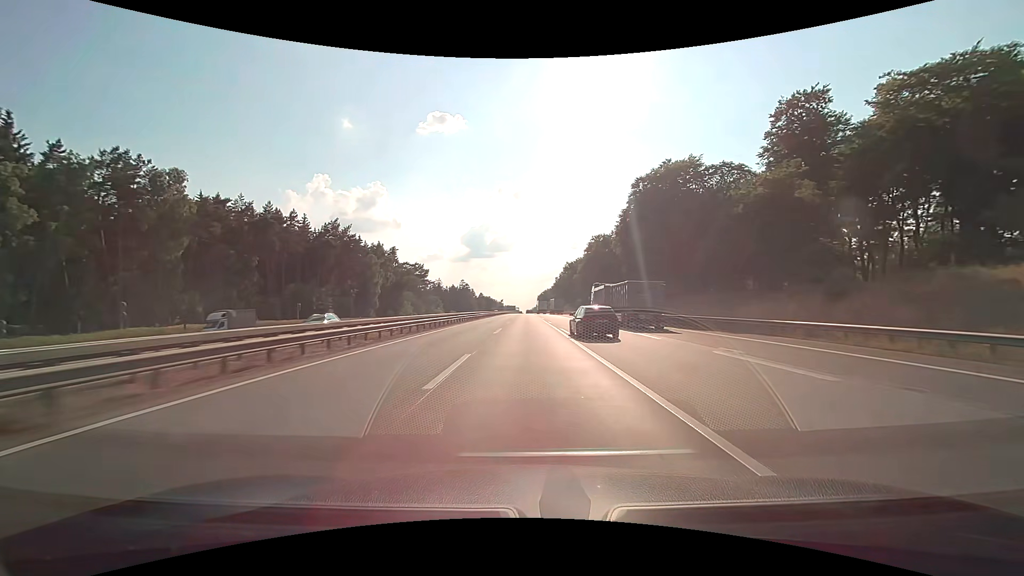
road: motorway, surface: concrete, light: Day
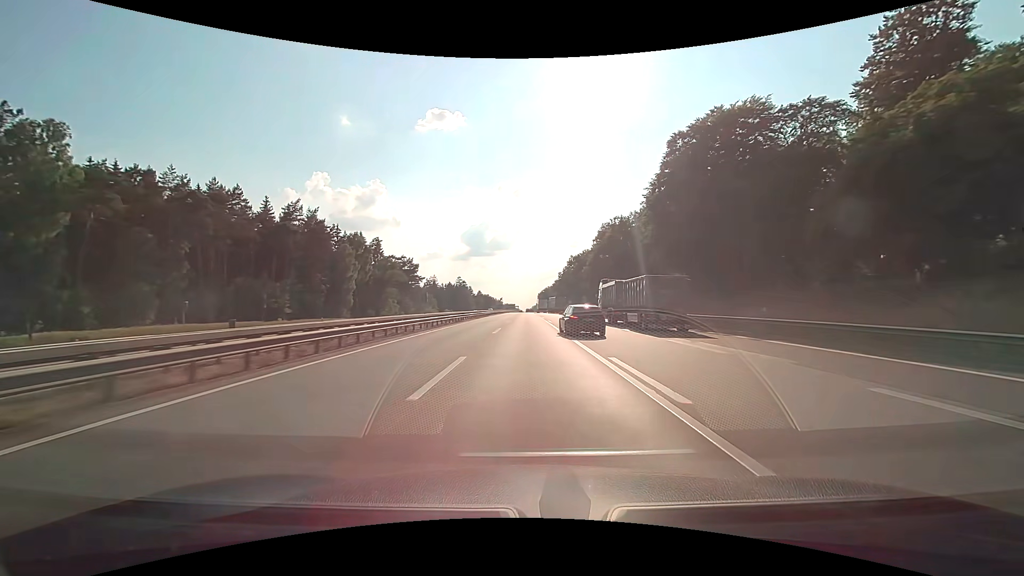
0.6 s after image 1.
(0.0, +19.1) m; 0°
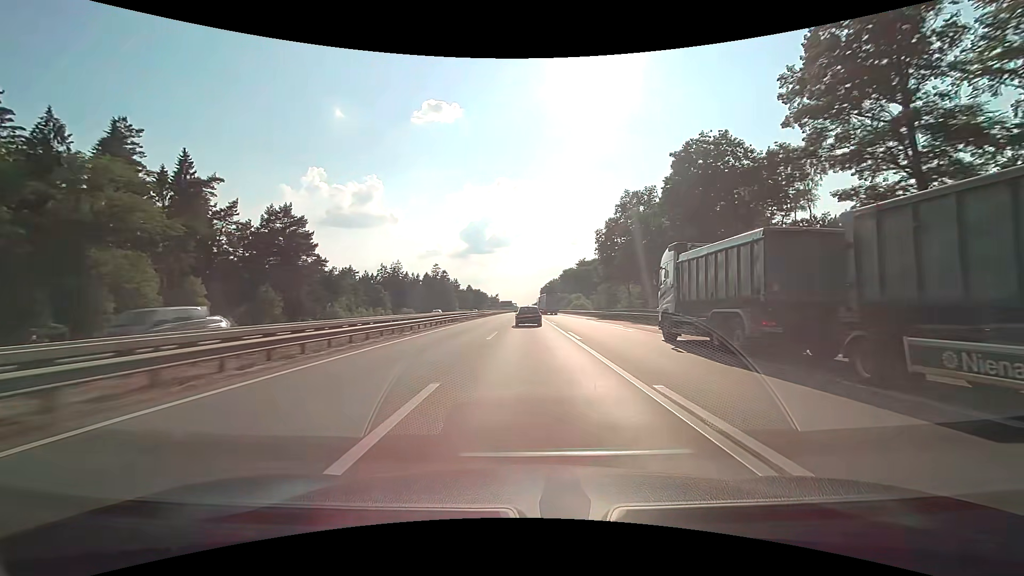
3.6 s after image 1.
(0.0, +95.4) m; 0°
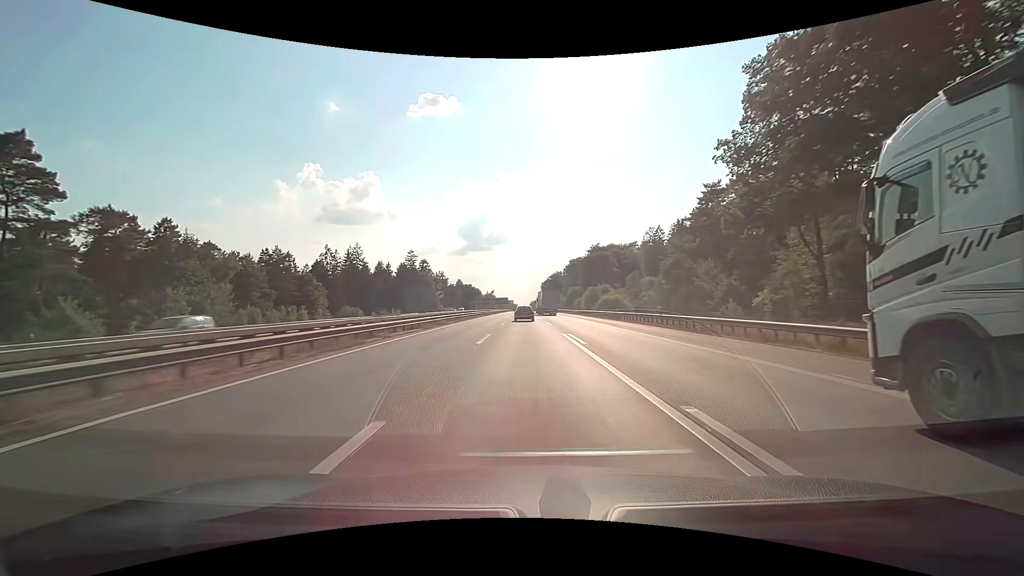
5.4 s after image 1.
(+0.1, +57.3) m; 0°
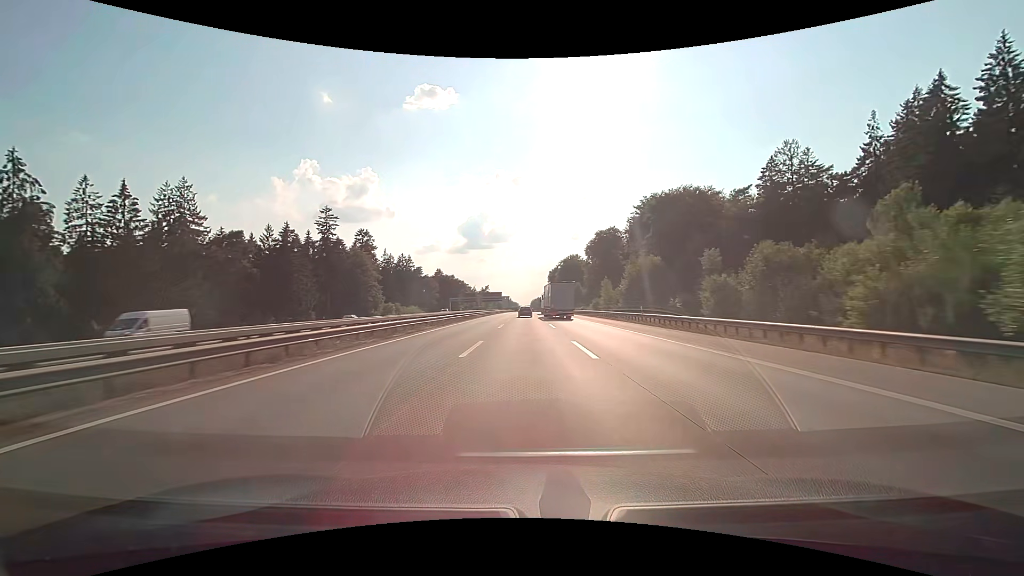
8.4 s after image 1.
(-0.2, +95.3) m; 0°
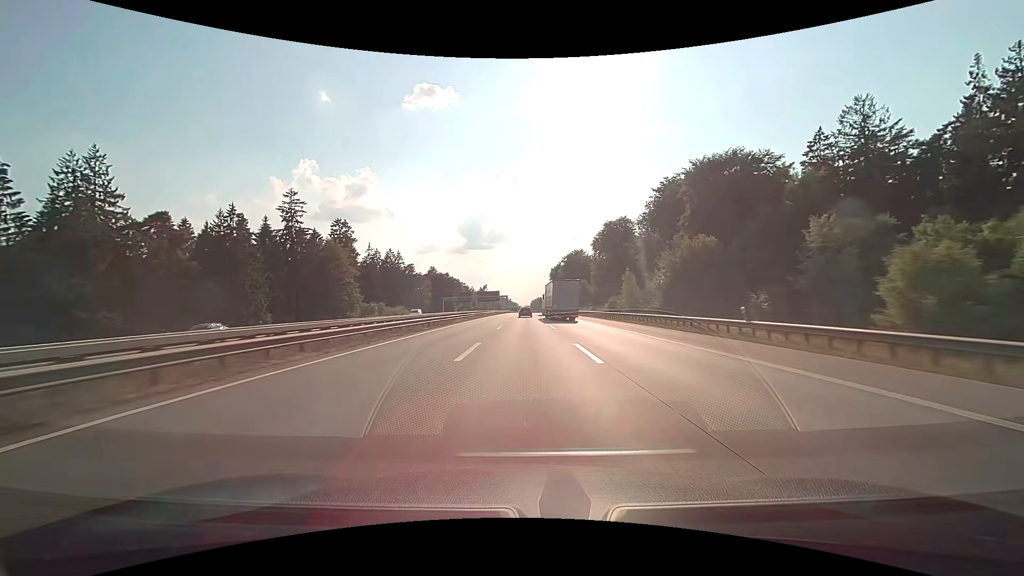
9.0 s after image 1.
(0.0, +19.1) m; 0°
(0, +10) (0, +20) (0, +30) (0, +40) (0, +50) (0, +60) (0, +70) (0, +80) (0, +90) (0, +100) m
